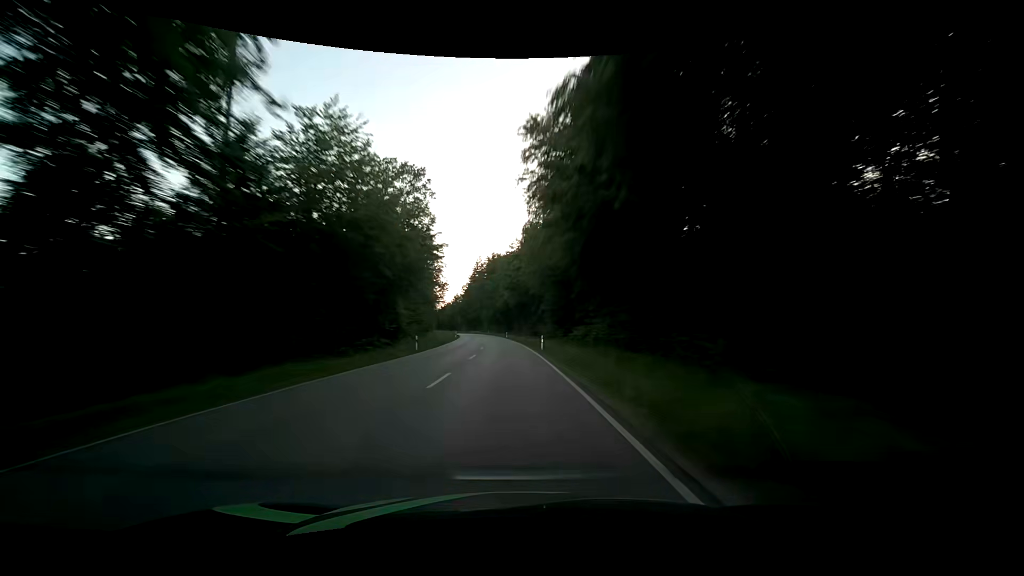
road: secondary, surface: asphalt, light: Day
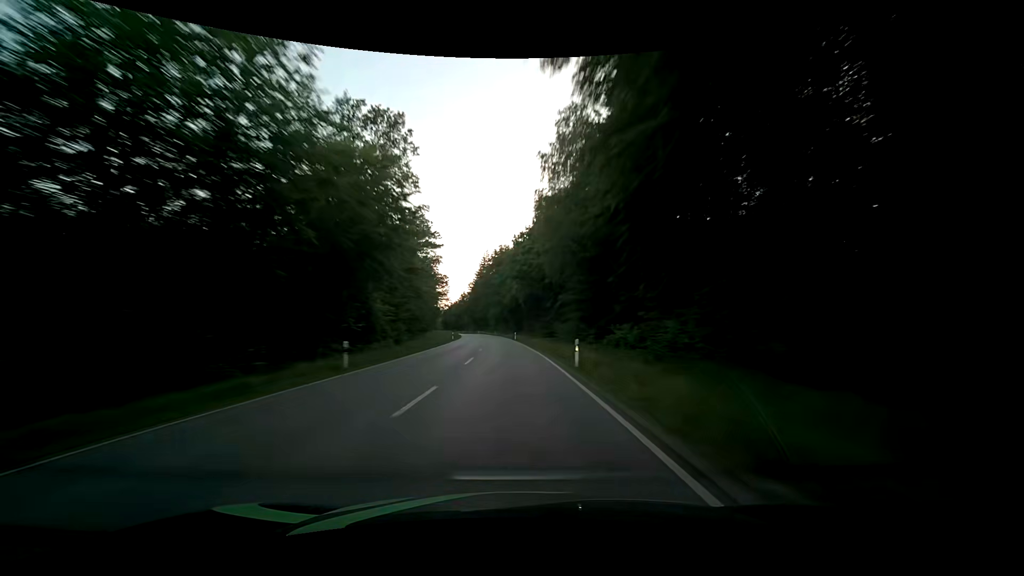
(-0.1, +15.8) m; -1°
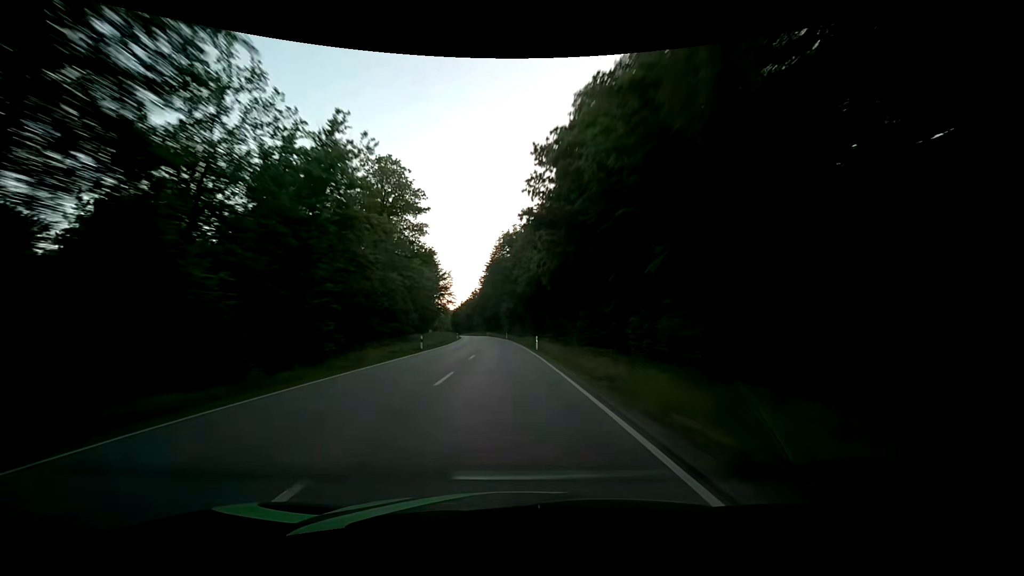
(-0.7, +31.7) m; -2°
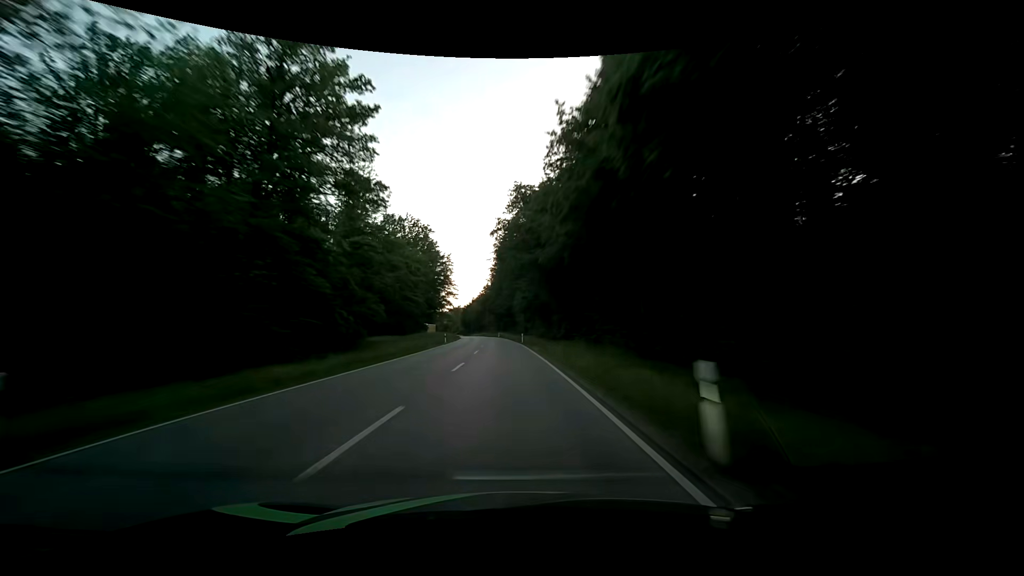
(-0.7, +31.7) m; -3°
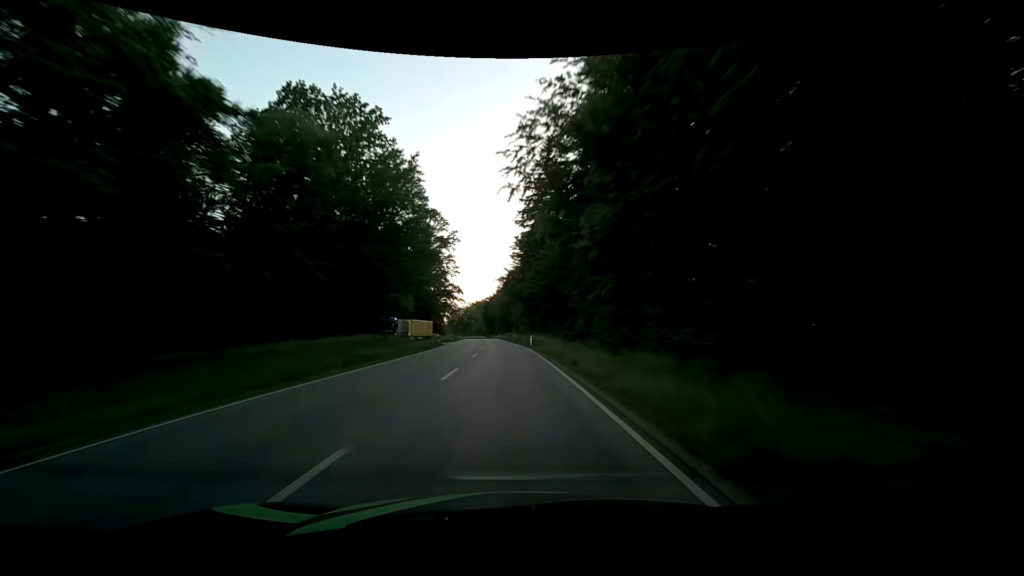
(-1.8, +63.3) m; -3°
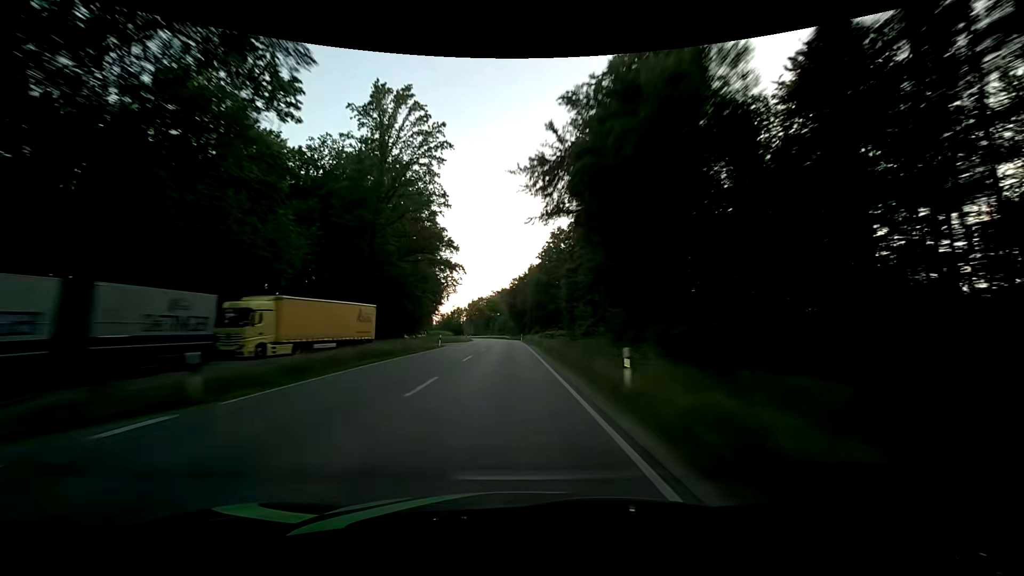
(-2.5, +63.4) m; -4°
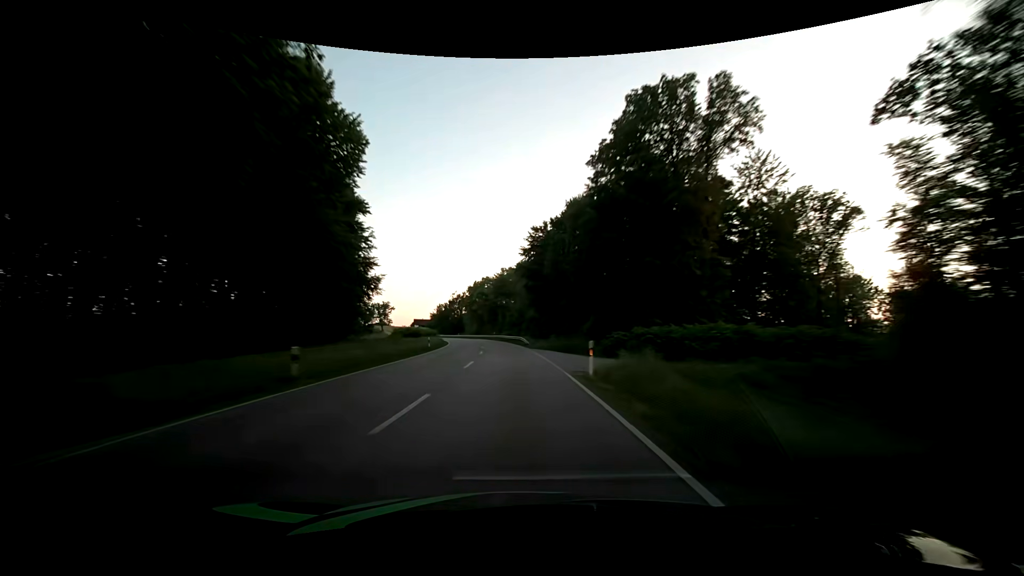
(-1.2, +63.5) m; -2°
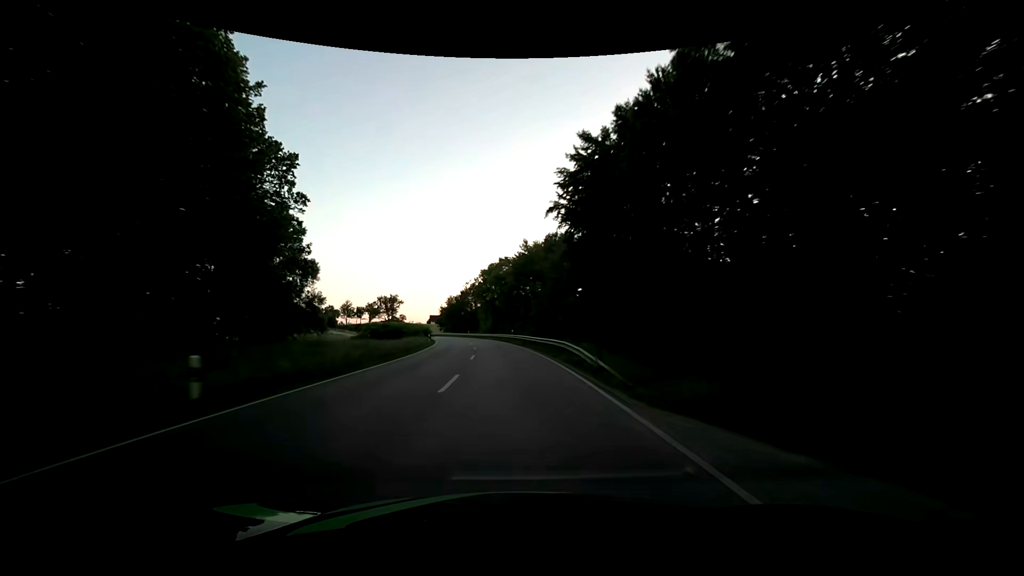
(-0.6, +31.7) m; -3°
(0, +10) (0, +20) (-1, +30) (-2, +40) (-3, +50) (-4, +60) (-6, +70) (-7, +80) (-9, +89) (-12, +99) m
